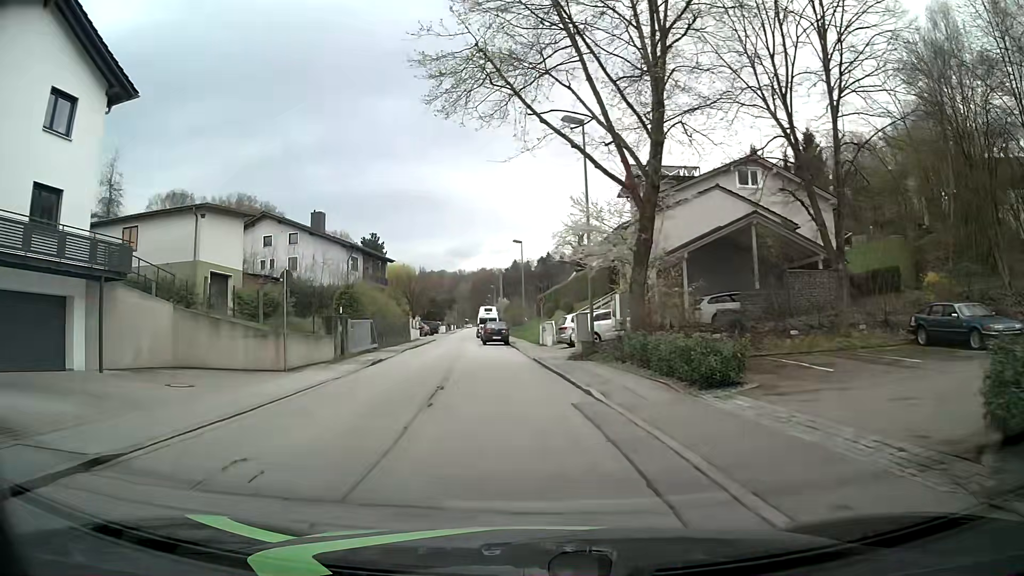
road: residential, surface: asphalt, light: Day
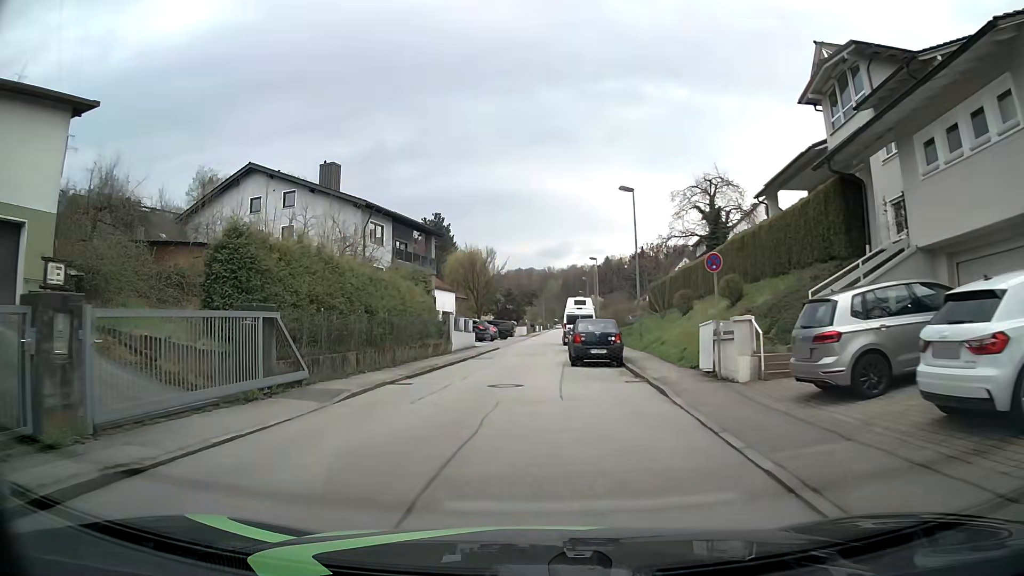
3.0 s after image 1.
(-1.0, +22.1) m; -6°
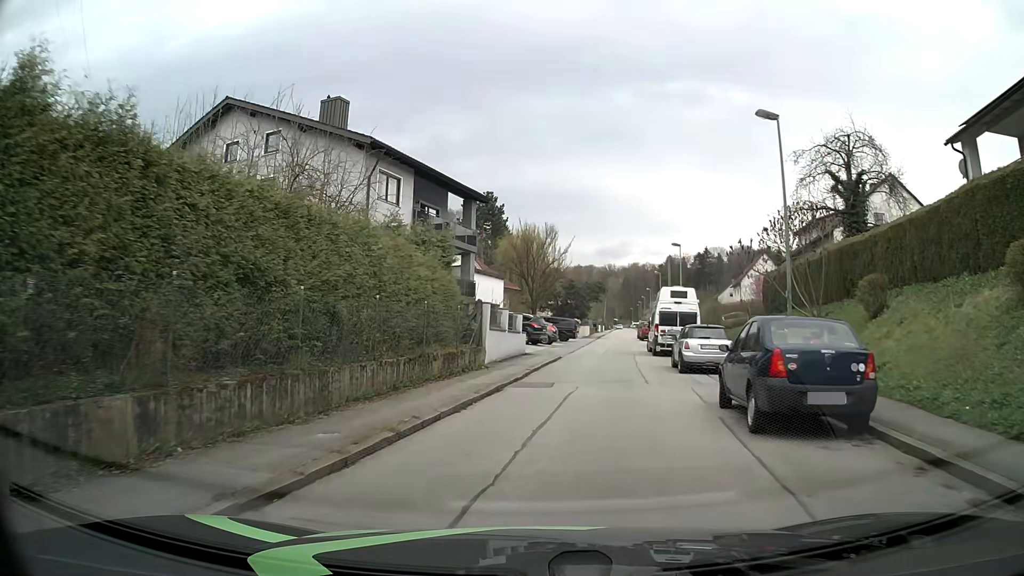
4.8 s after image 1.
(-1.1, +13.3) m; -7°
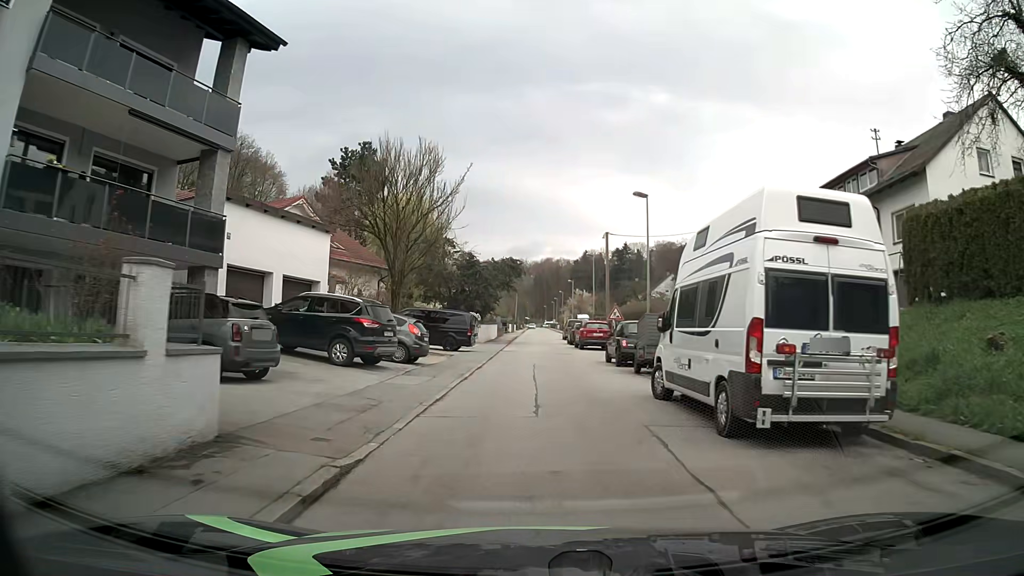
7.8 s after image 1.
(+1.8, +22.3) m; +9°
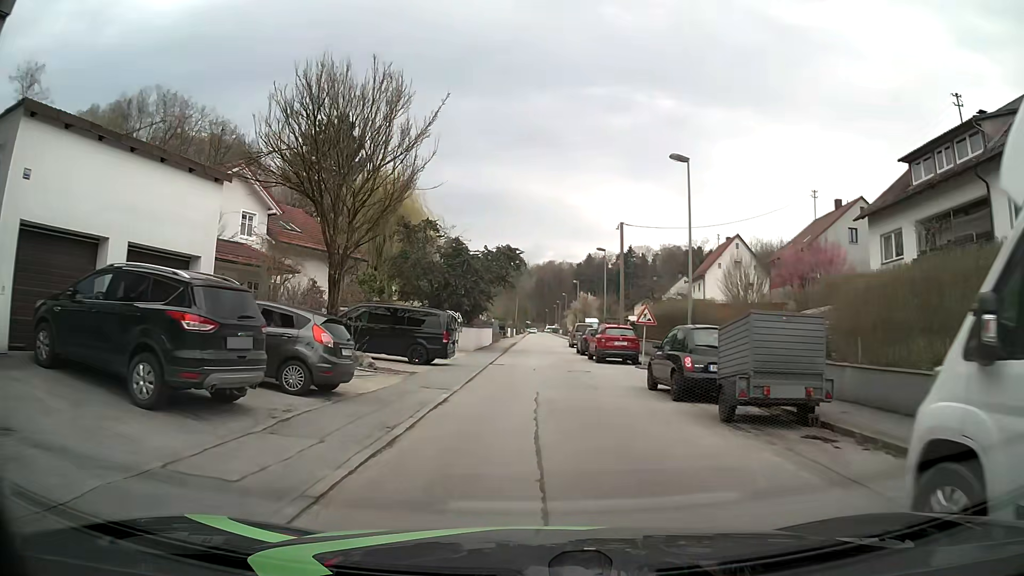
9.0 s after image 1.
(-0.1, +9.0) m; -1°
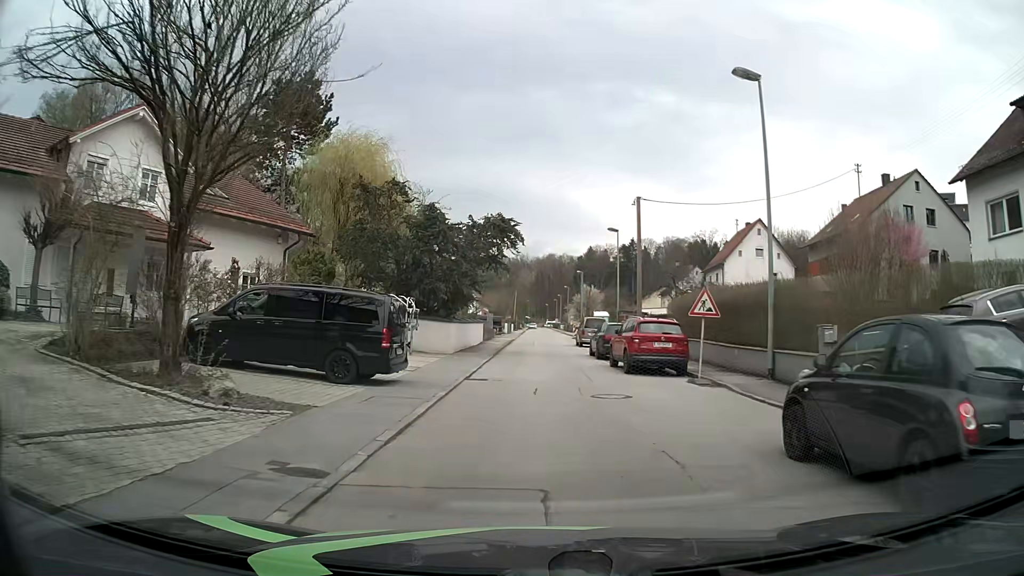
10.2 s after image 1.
(+0.1, +9.0) m; 0°
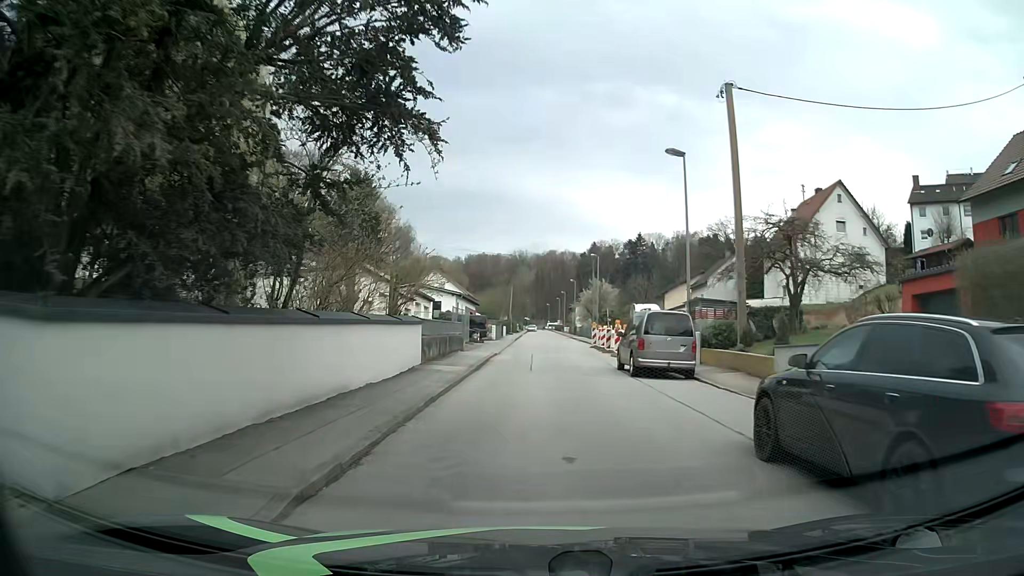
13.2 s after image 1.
(+0.1, +22.4) m; 0°
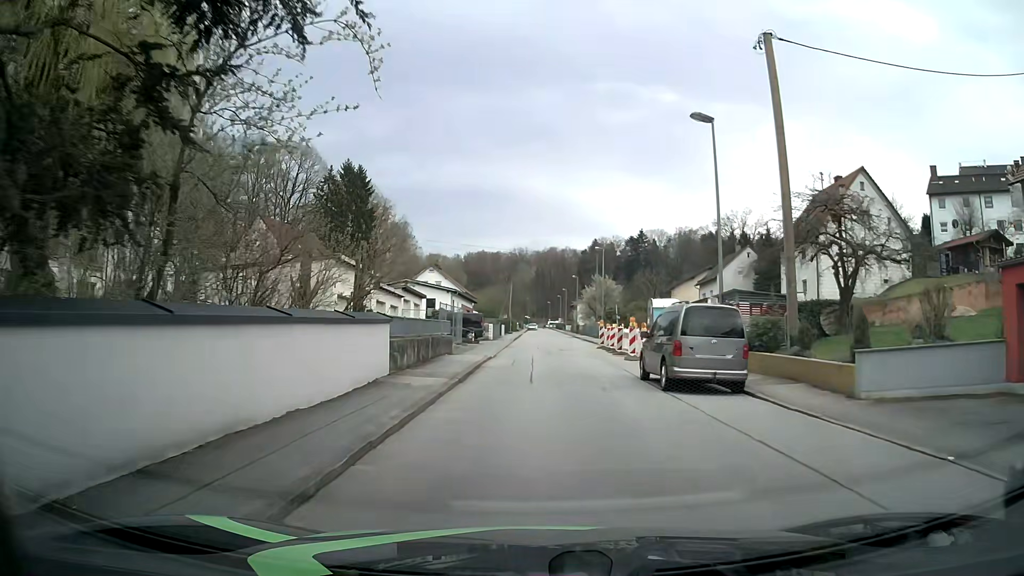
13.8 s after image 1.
(0.0, +4.5) m; 0°
(0, +10) (0, +20) (+1, +30) (+2, +40) (+2, +50) (+3, +60) (+3, +70) (+3, +80) (+3, +90) (+3, +100) m
